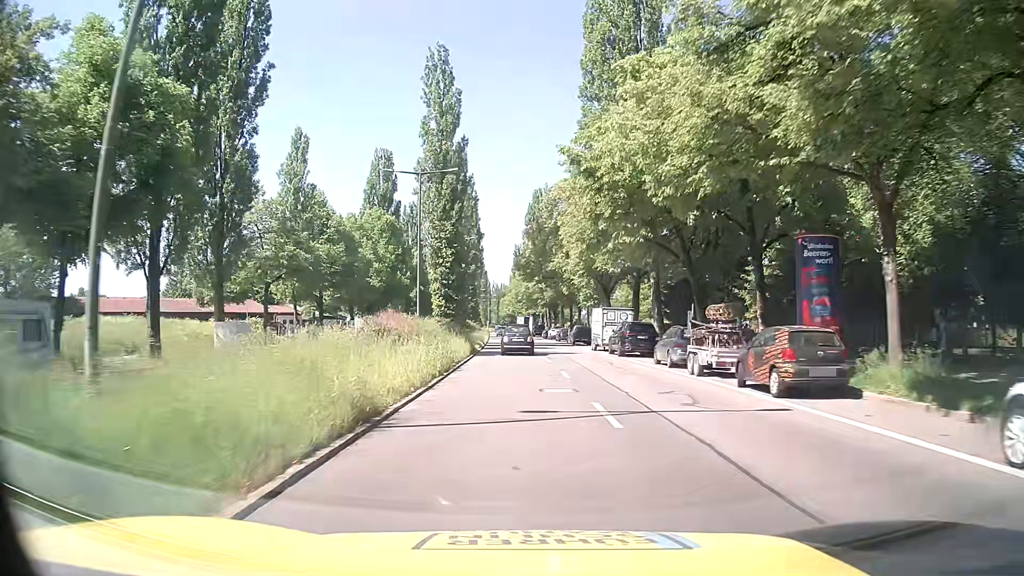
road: secondary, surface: asphalt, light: Day
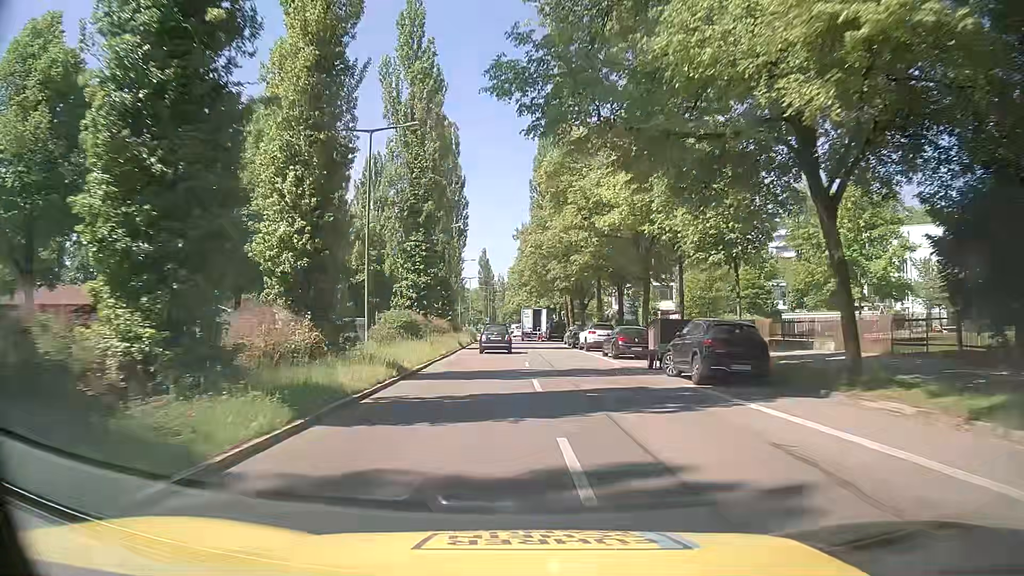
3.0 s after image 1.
(+0.5, +40.2) m; 0°
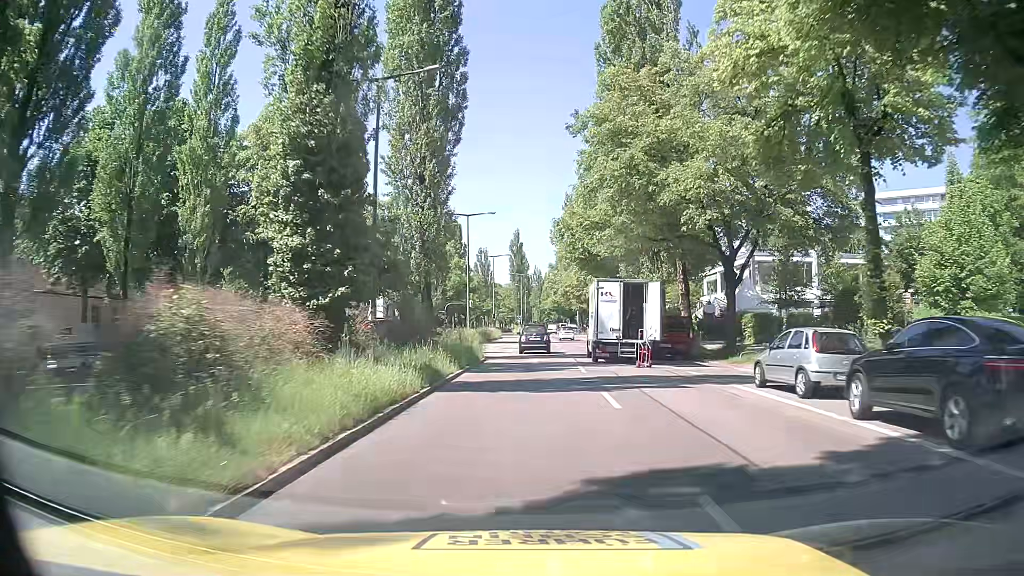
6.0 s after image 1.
(-1.5, +38.9) m; -3°
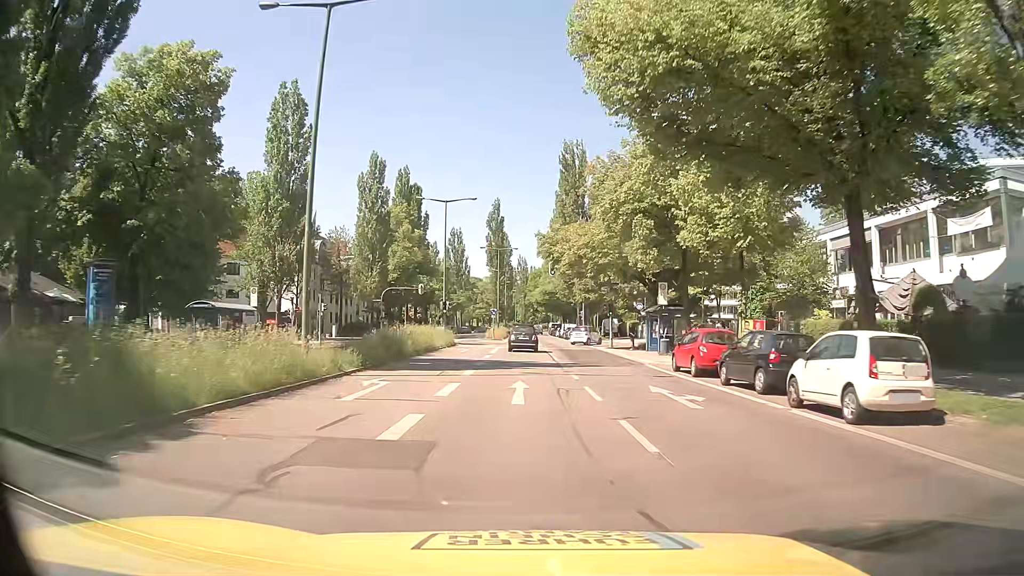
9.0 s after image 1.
(+0.4, +37.6) m; +1°
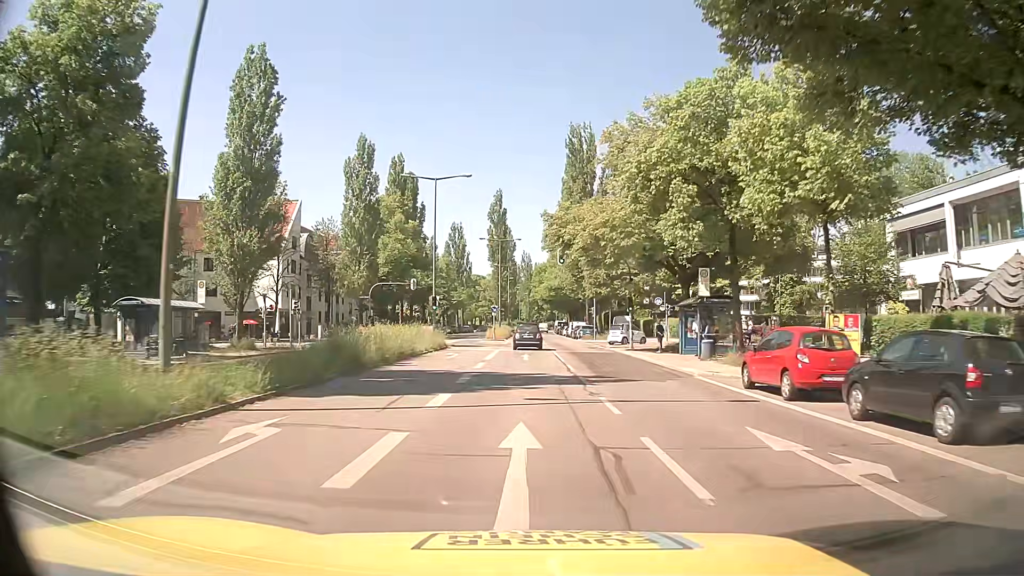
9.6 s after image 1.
(0.0, +7.4) m; 0°
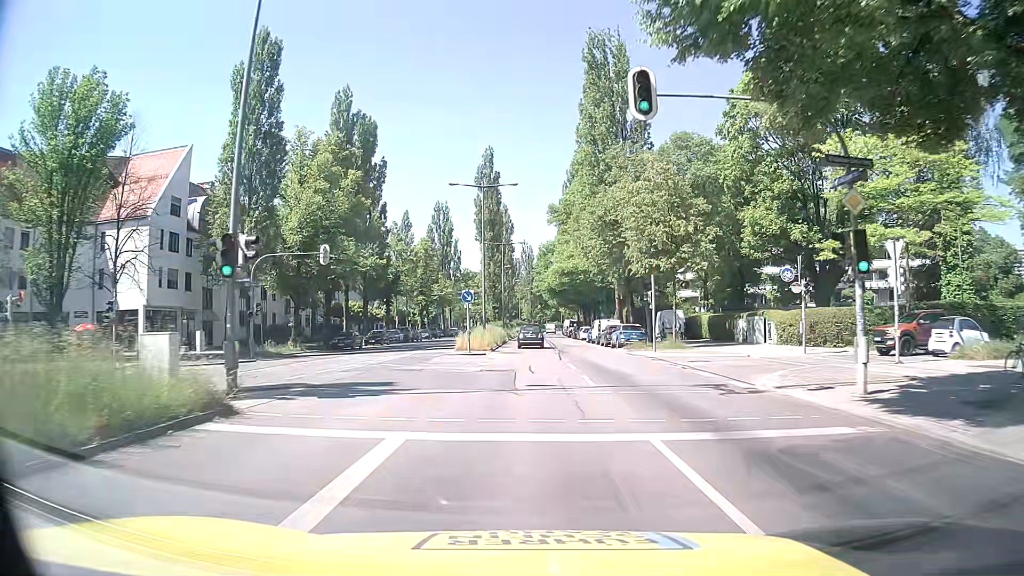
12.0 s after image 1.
(-0.1, +29.0) m; 0°
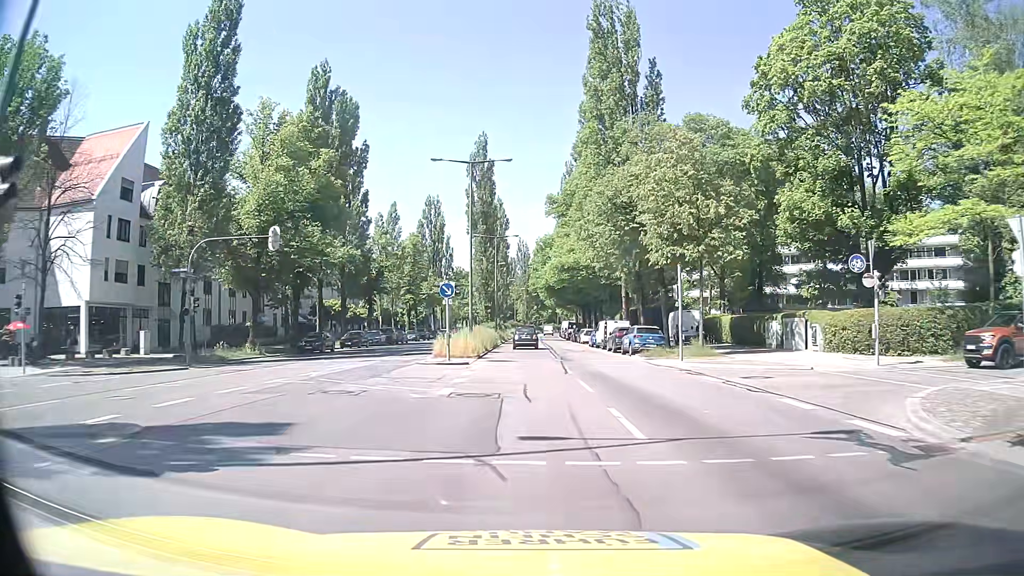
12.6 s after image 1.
(0.0, +7.0) m; 0°
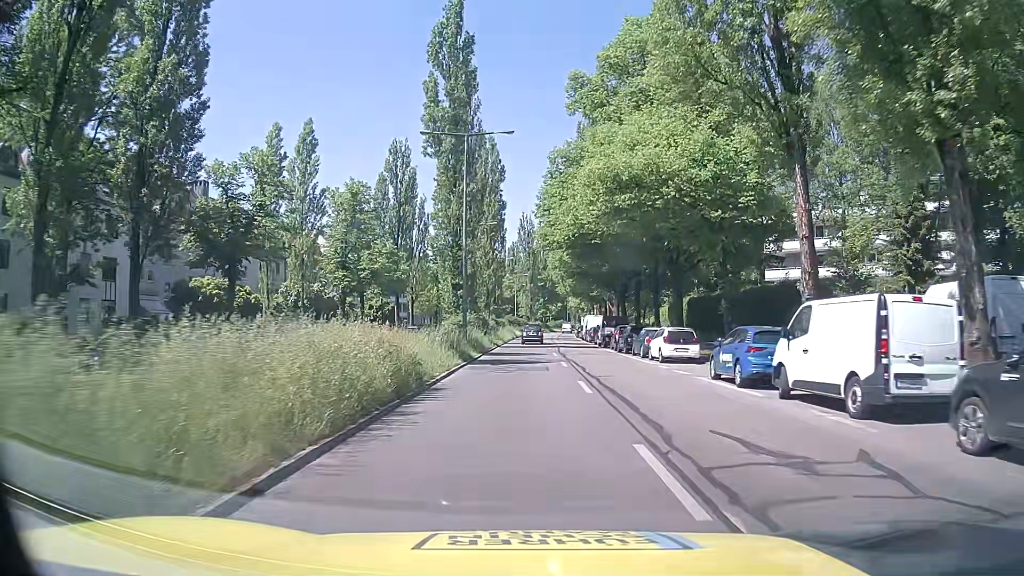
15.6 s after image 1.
(+0.4, +36.1) m; 0°
(0, +10) (0, +20) (0, +30) (0, +40) (+1, +50) (+1, +60) (+1, +70) (+2, +80) (+2, +90) (+2, +100) m
